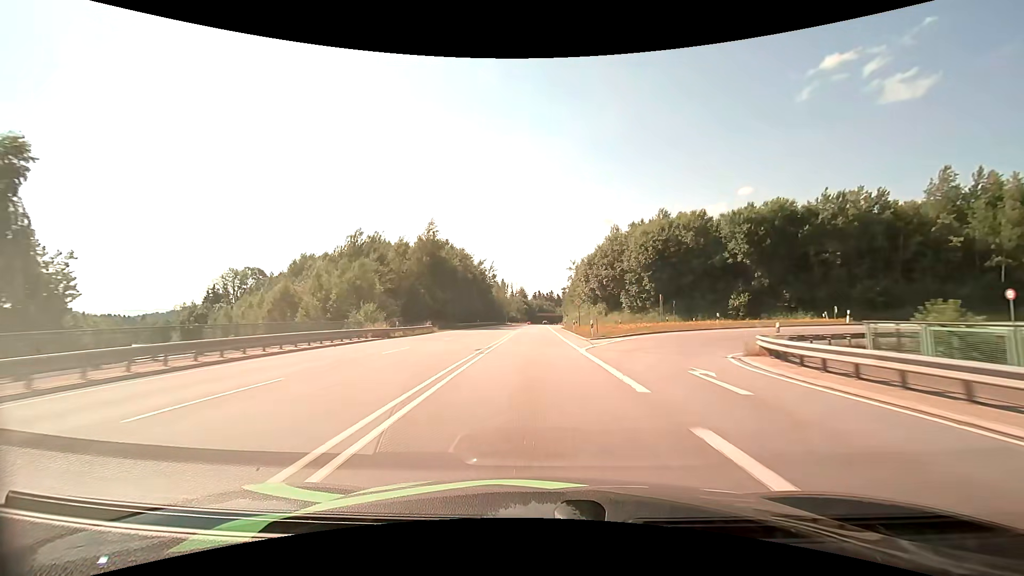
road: primary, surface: asphalt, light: Day
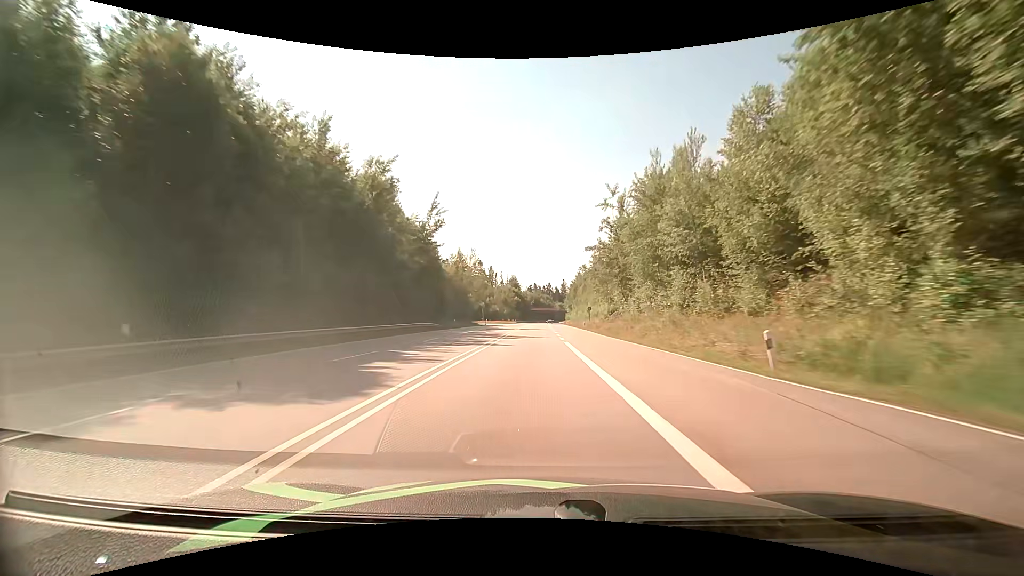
(+0.2, +75.5) m; 0°
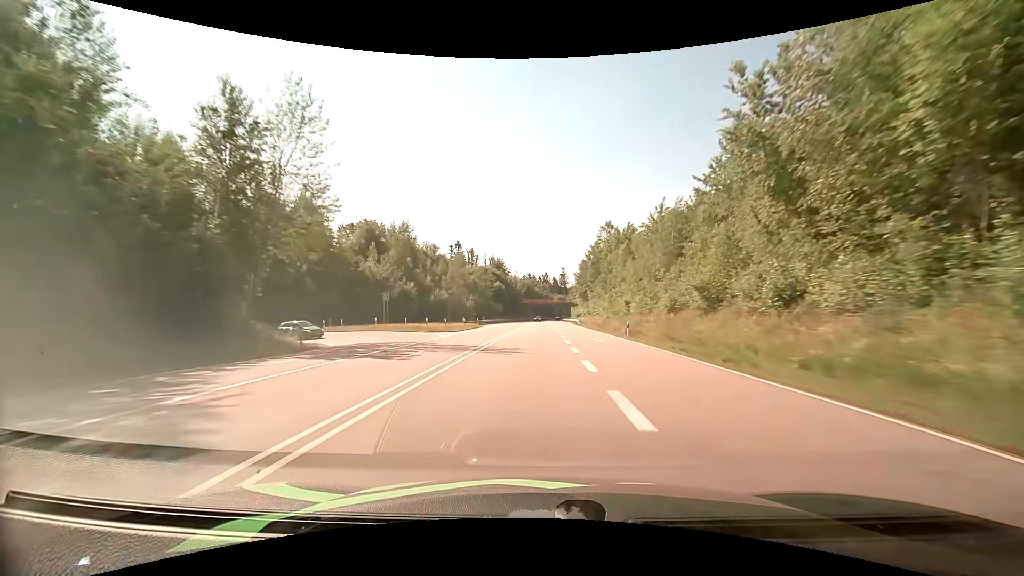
(+0.7, +64.6) m; +1°
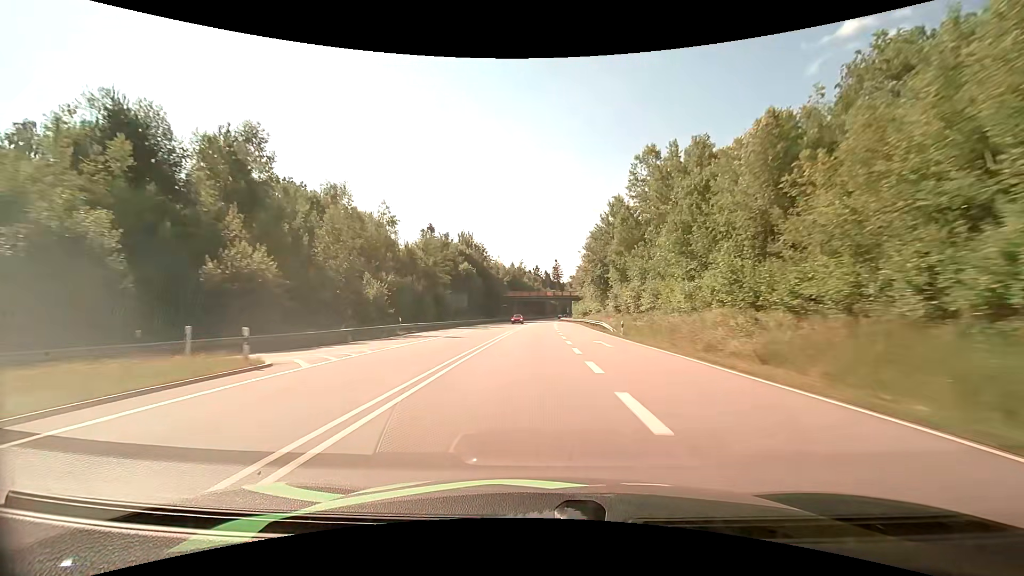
(+0.3, +48.2) m; +1°
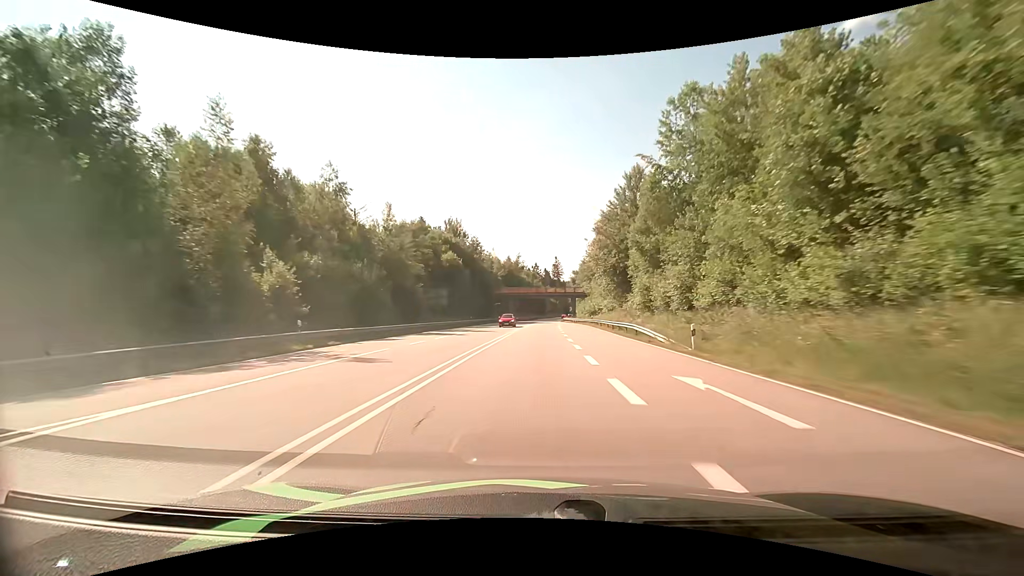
(0.0, +16.2) m; 0°
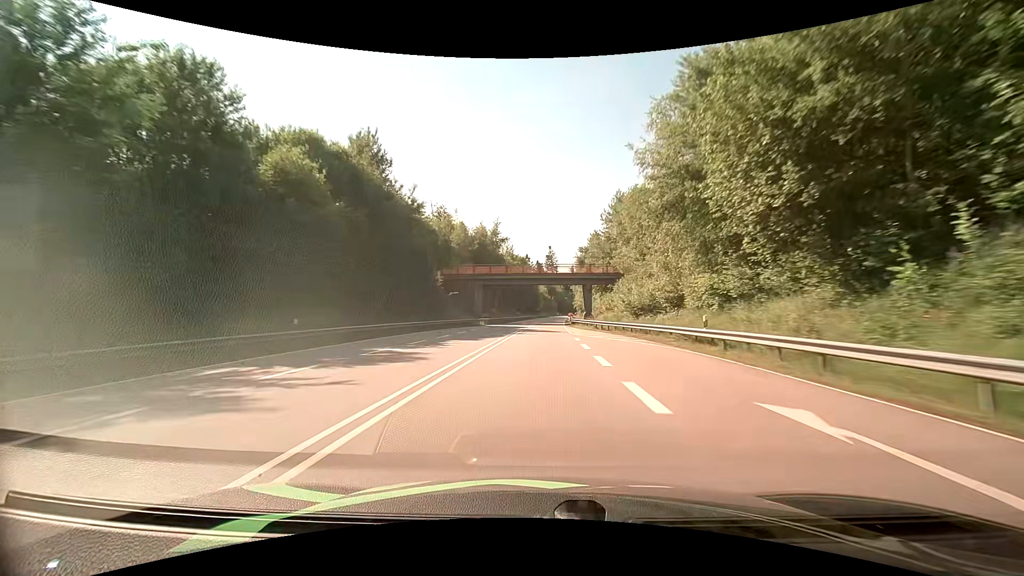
(+0.5, +48.8) m; +1°
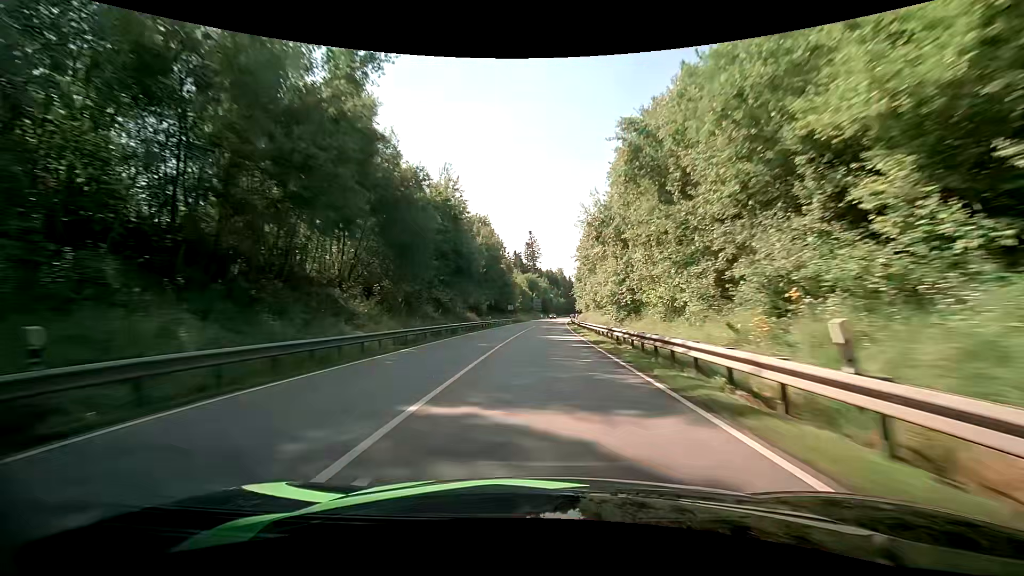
(+0.9, +64.5) m; +2°
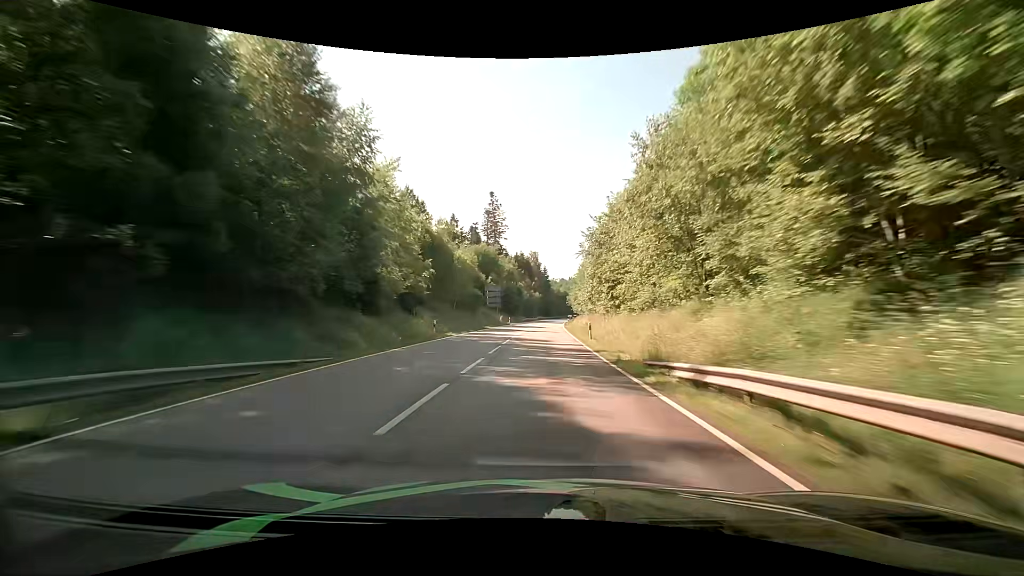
(+2.0, +80.2) m; +3°
(0, +10) (0, +20) (0, +30) (+1, +40) (+1, +50) (+1, +60) (+2, +70) (+2, +80) (+3, +90) (+4, +100) m
